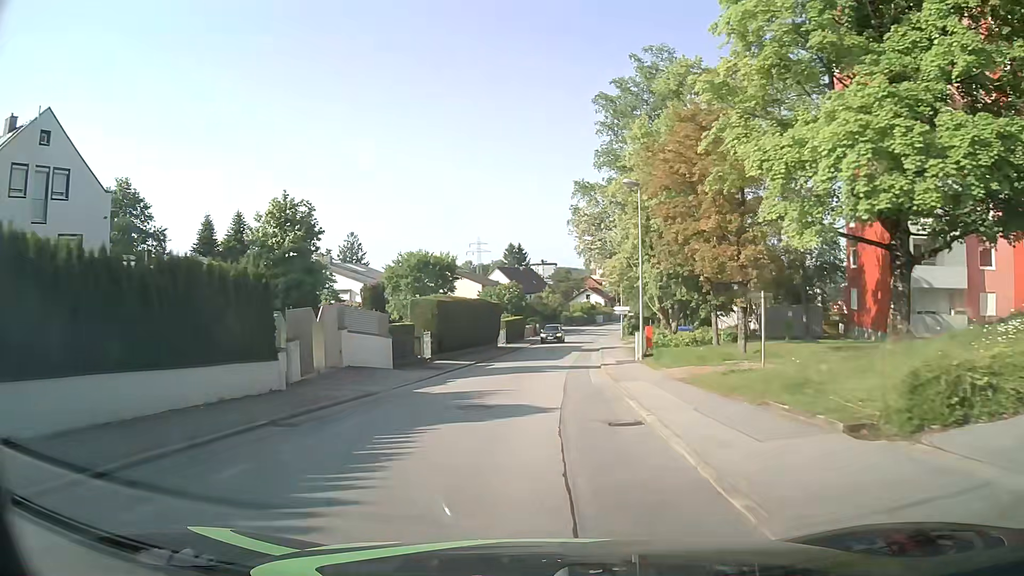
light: Day
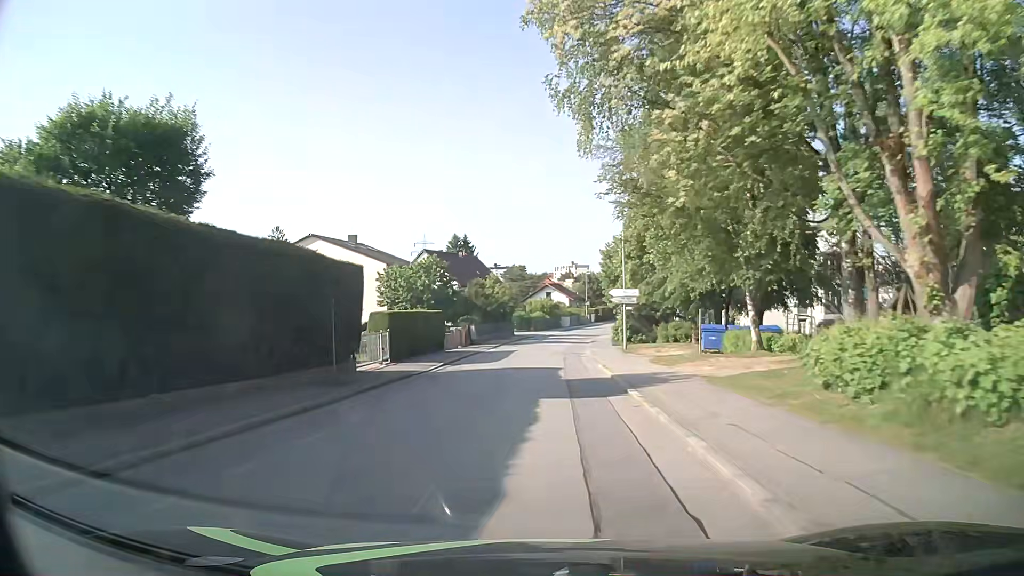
(+1.2, +31.5) m; +3°
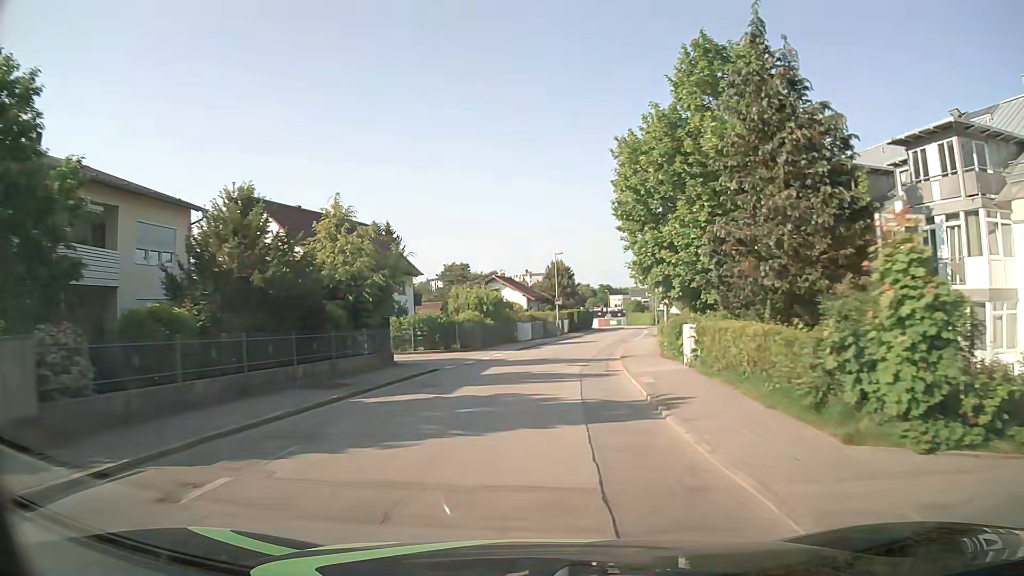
(+1.4, +40.8) m; +4°
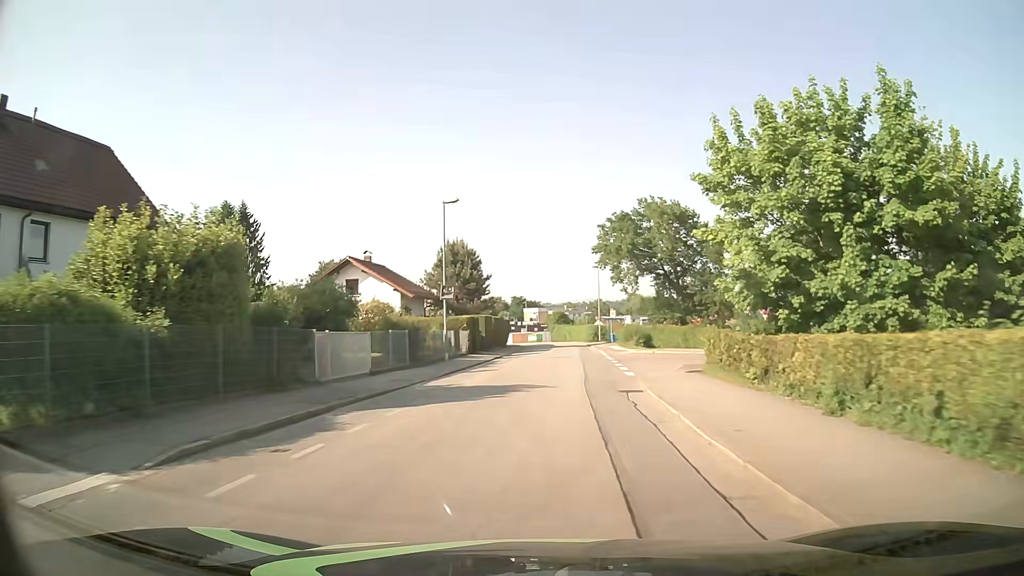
(+1.9, +31.2) m; +8°
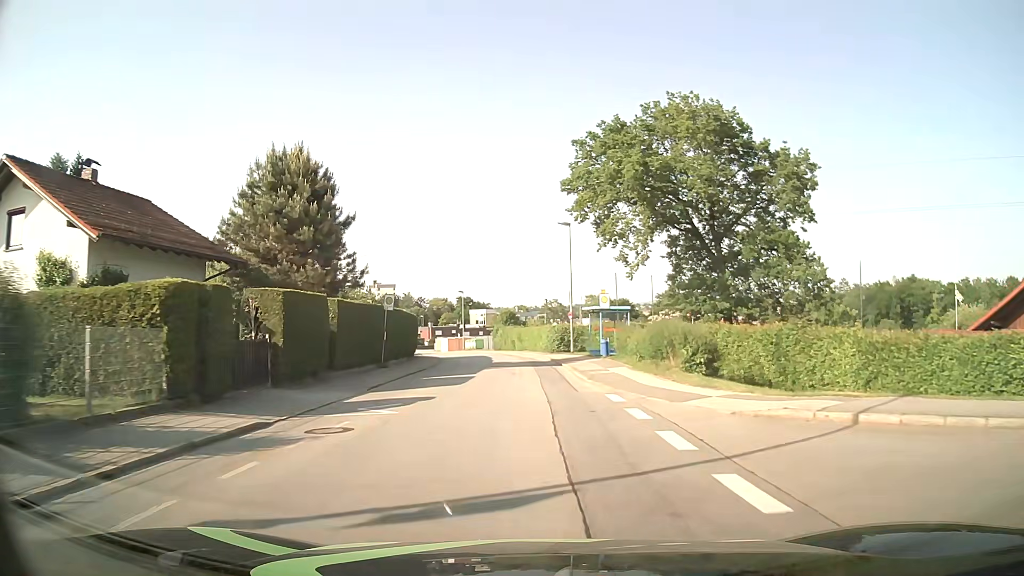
(+1.4, +30.6) m; +4°
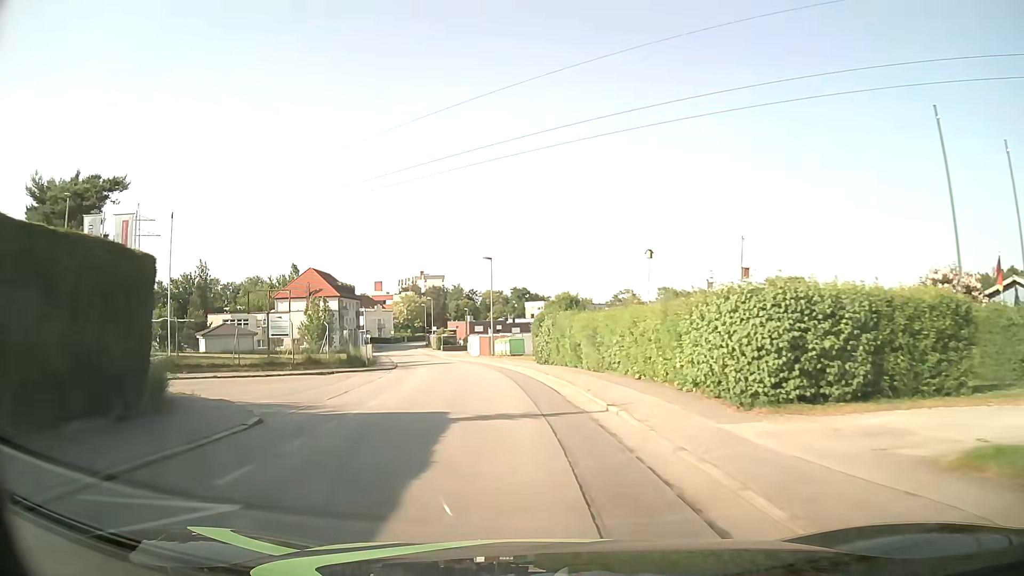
(-1.1, +38.2) m; -6°
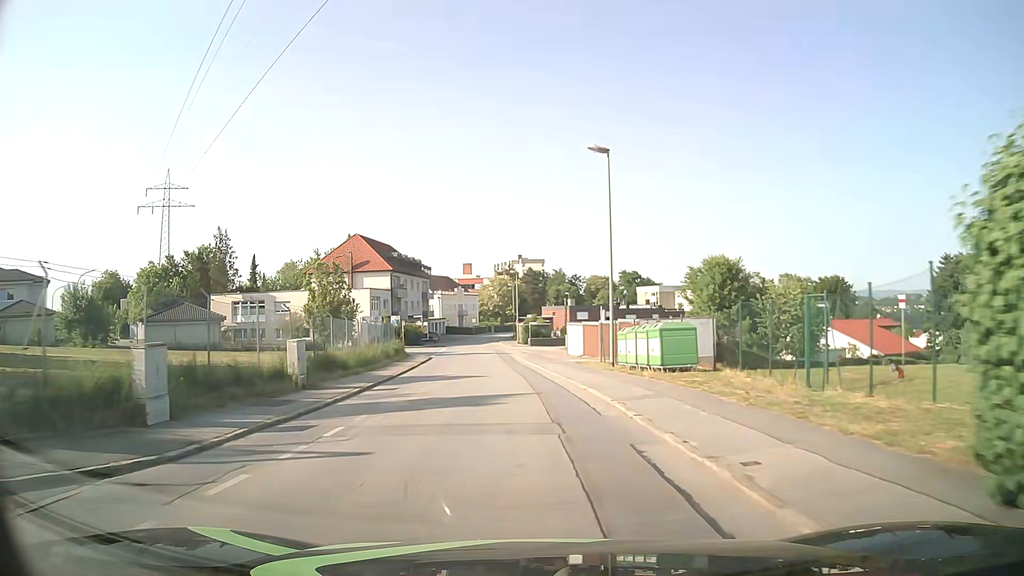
(-2.2, +30.6) m; -9°
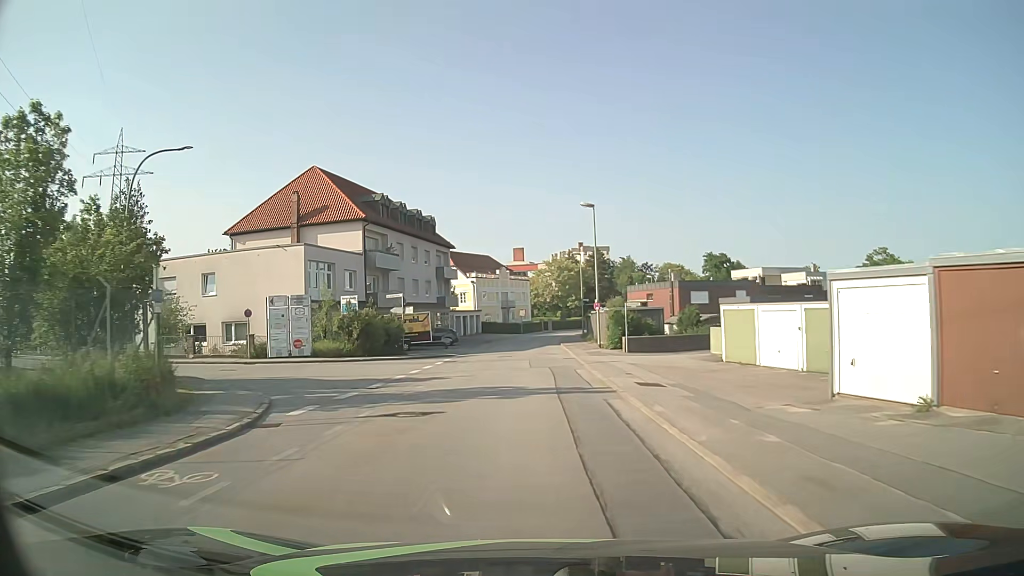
(-2.1, +38.5) m; -5°
(0, +10) (0, +20) (0, +30) (0, +40) (0, +50) (0, +60) (+1, +70) (+3, +80) (+5, +89) (+9, +99) m
